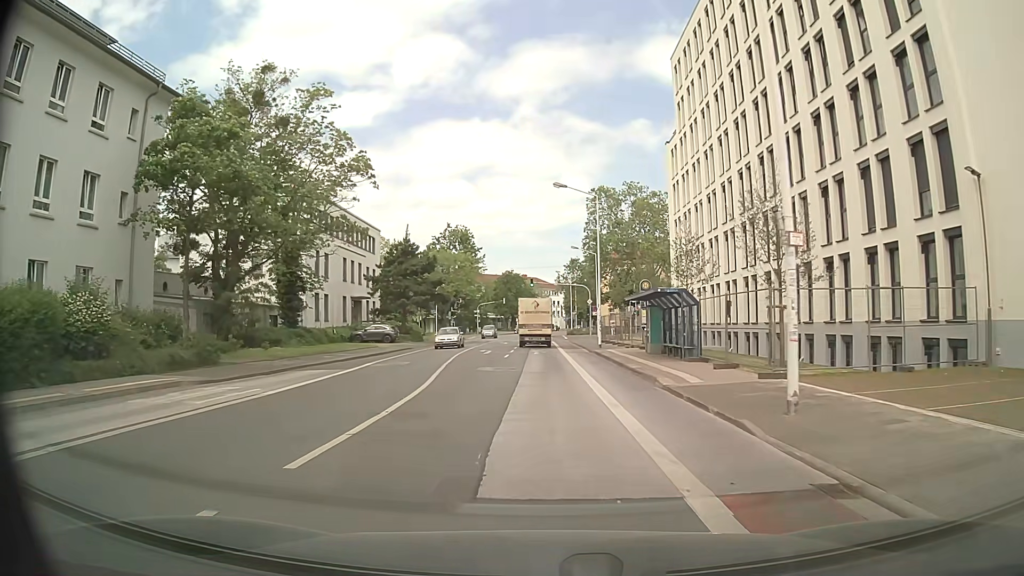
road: secondary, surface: asphalt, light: Day
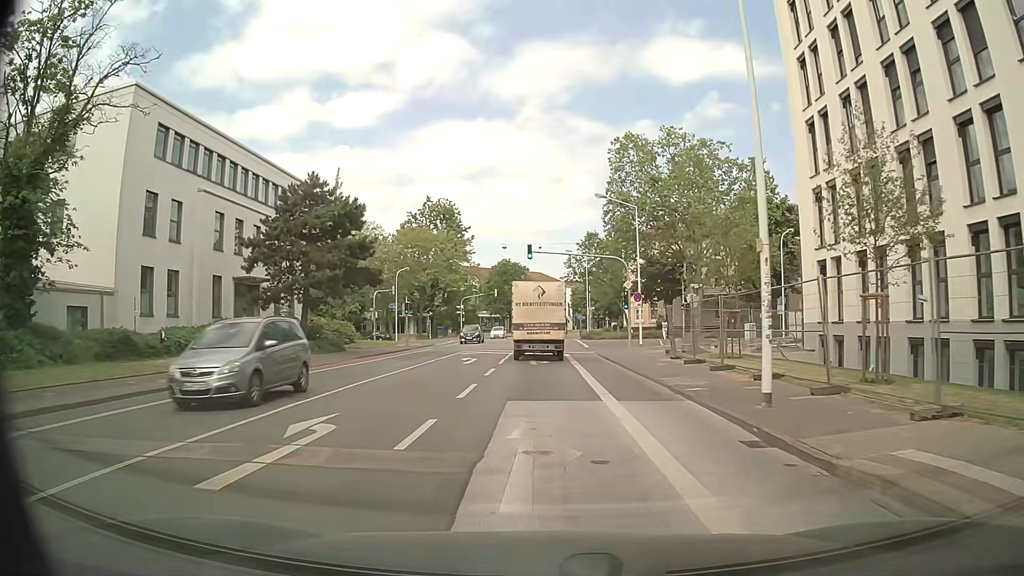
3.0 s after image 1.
(-0.2, +28.9) m; -1°
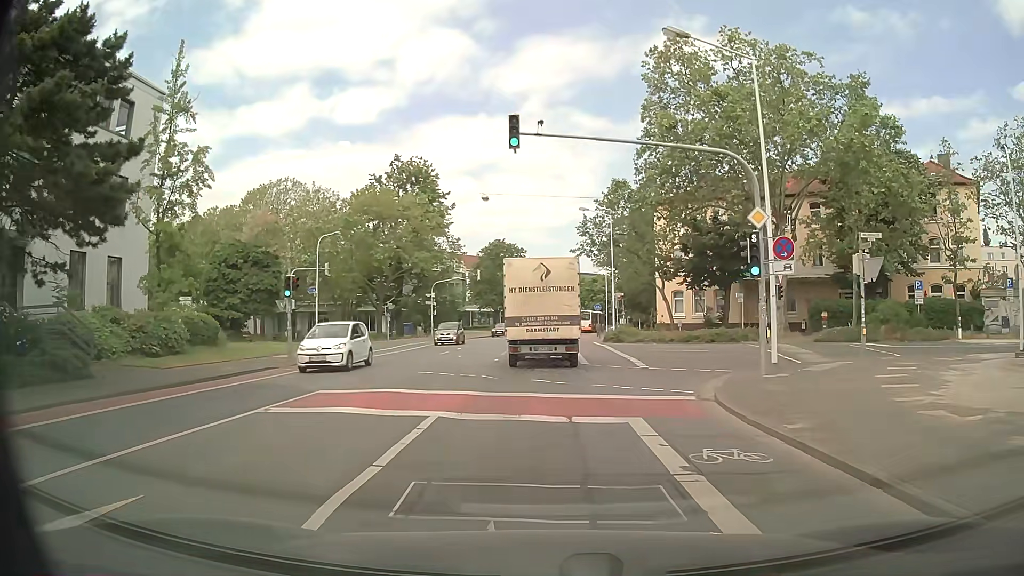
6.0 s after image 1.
(+0.1, +24.8) m; -1°
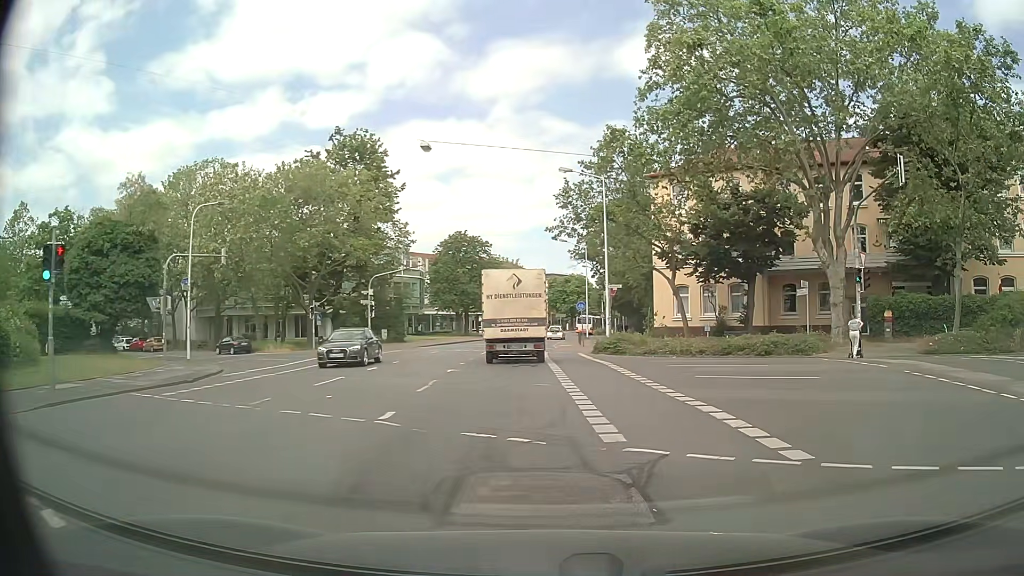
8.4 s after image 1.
(+0.3, +13.5) m; +3°
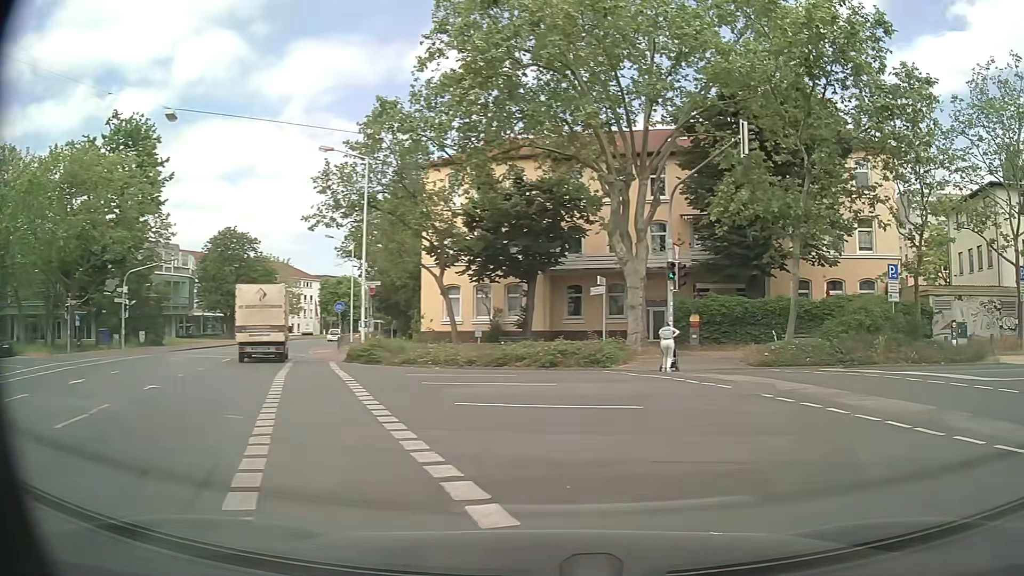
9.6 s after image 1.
(+0.6, +4.8) m; +16°
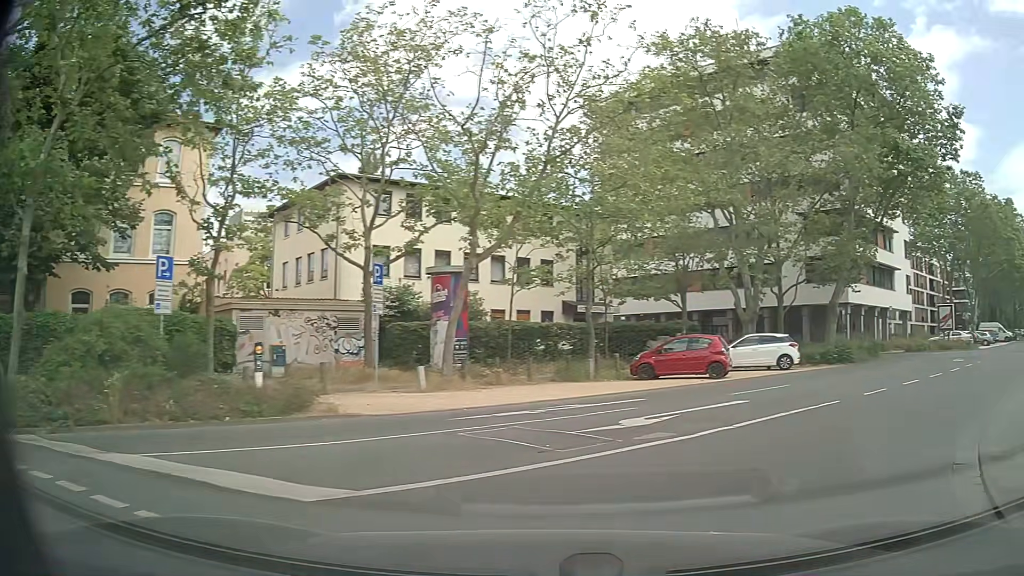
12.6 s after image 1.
(+4.7, +8.1) m; +60°
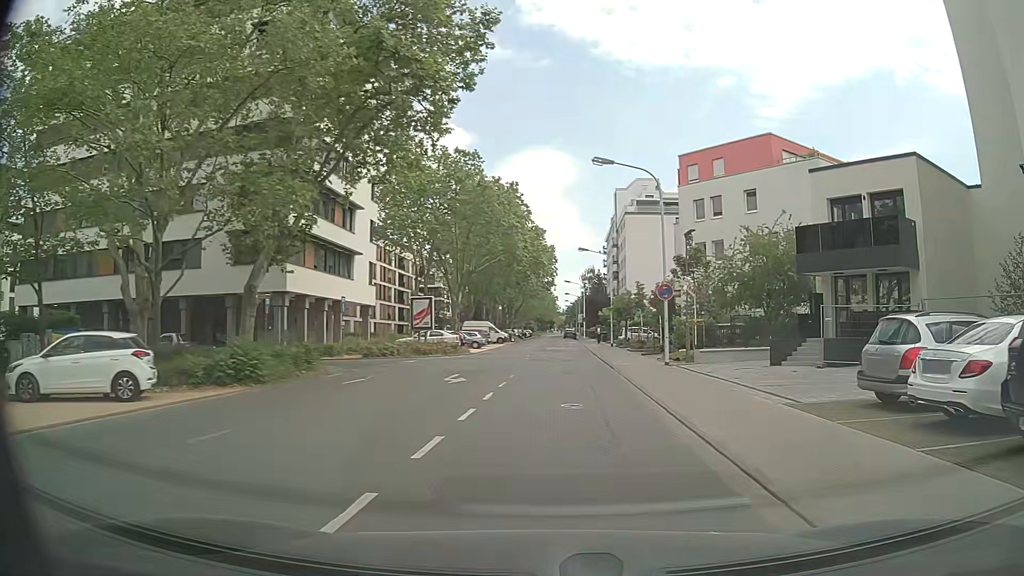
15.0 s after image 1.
(+5.8, +12.0) m; +46°
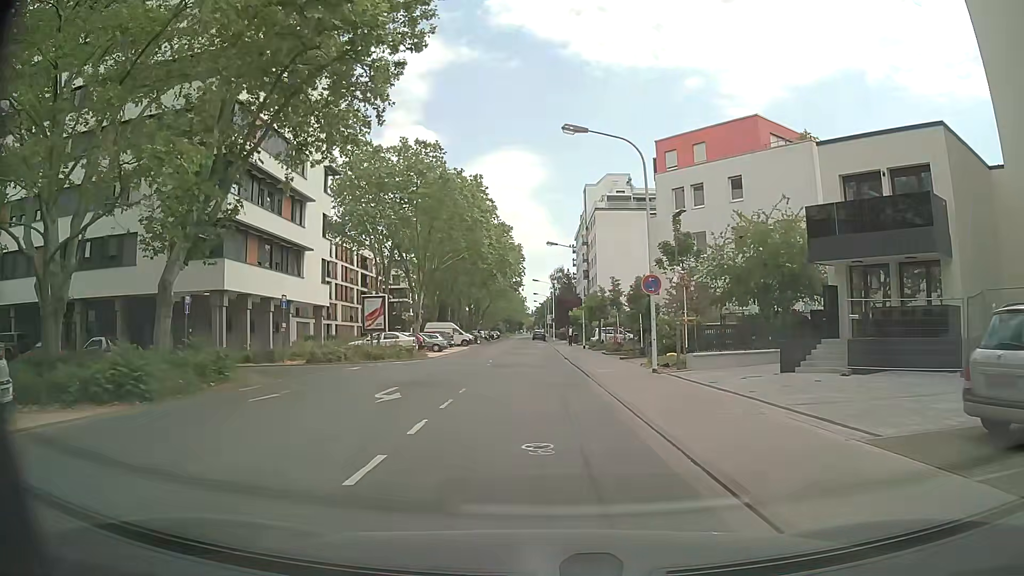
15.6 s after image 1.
(+0.1, +4.3) m; +3°
(0, +10) (0, +20) (0, +30) (0, +40) (-1, +50) (-1, +60) (-1, +70) (-1, +80) (-2, +90) (-3, +100) m
